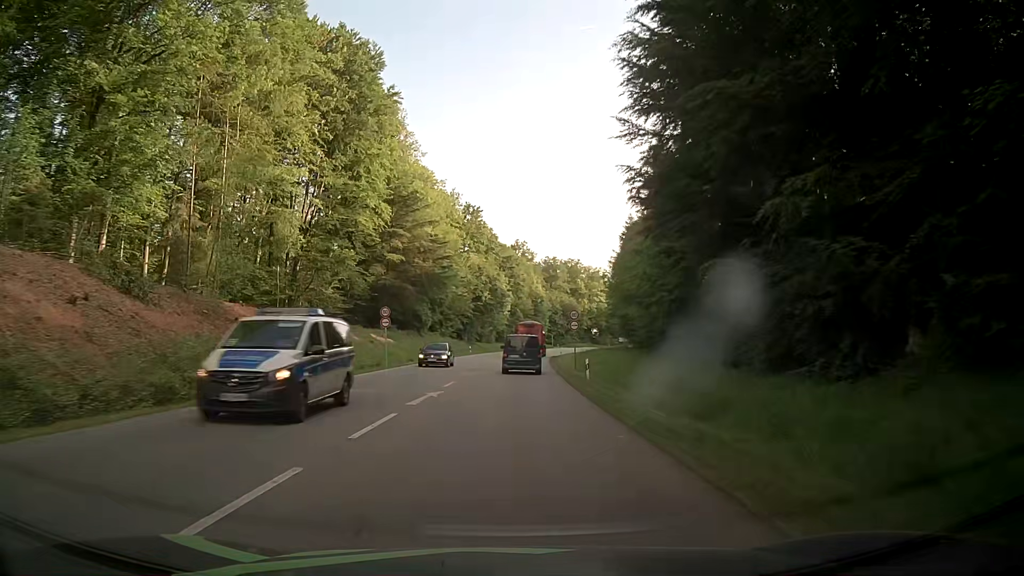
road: secondary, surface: asphalt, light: Day
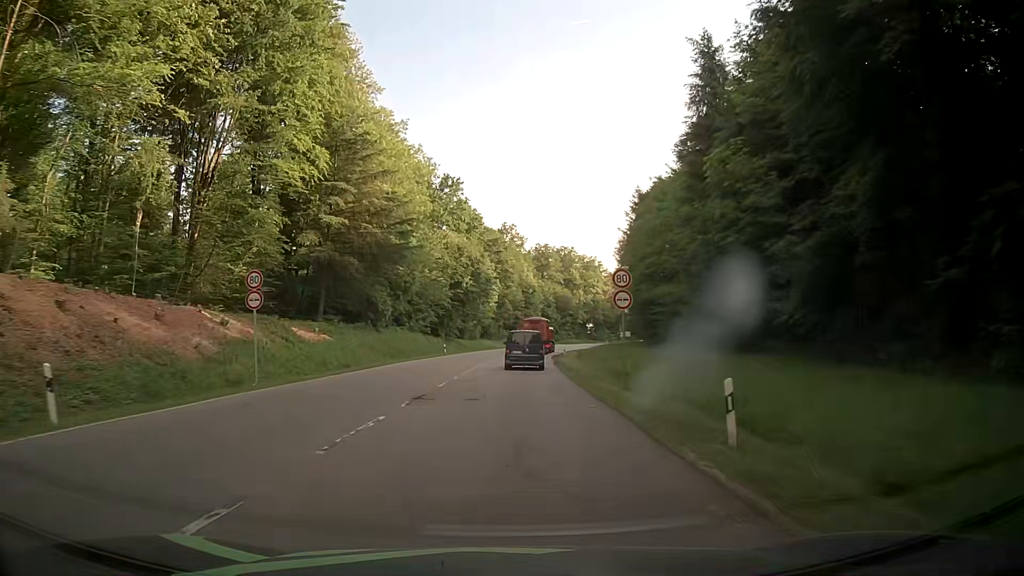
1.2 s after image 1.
(+0.2, +20.1) m; +1°
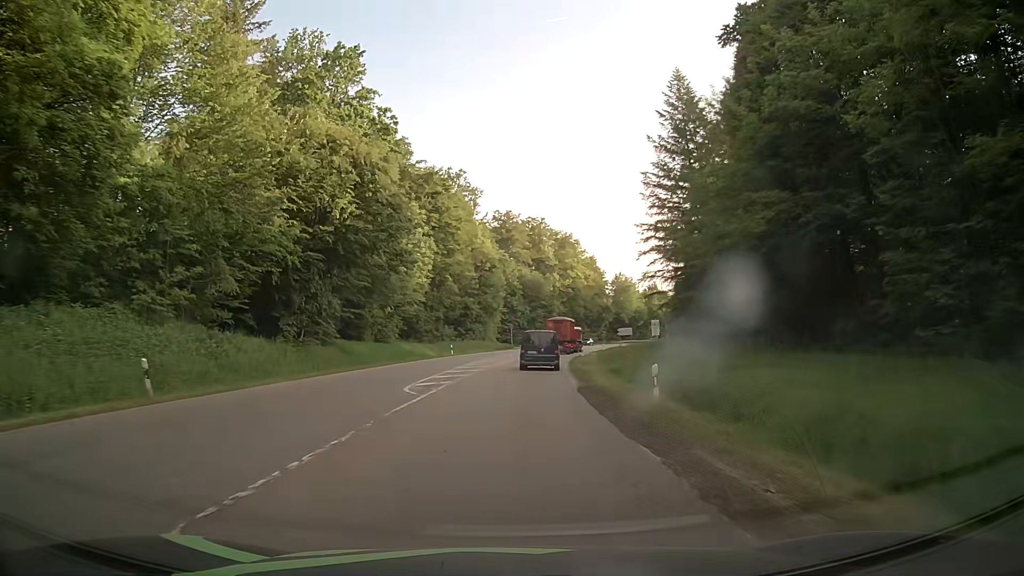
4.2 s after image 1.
(+1.2, +50.0) m; +3°
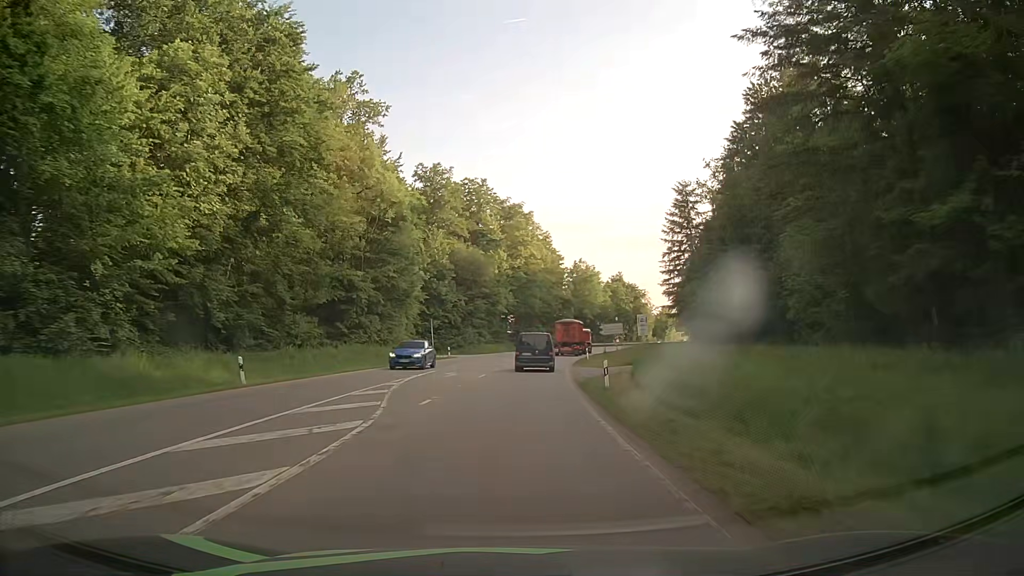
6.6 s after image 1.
(+1.7, +39.8) m; +5°
(0, +10) (+1, +20) (+1, +30) (+2, +40) (+3, +50) (+5, +60) (+6, +70) (+8, +79) (+11, +89) (+13, +99) m
